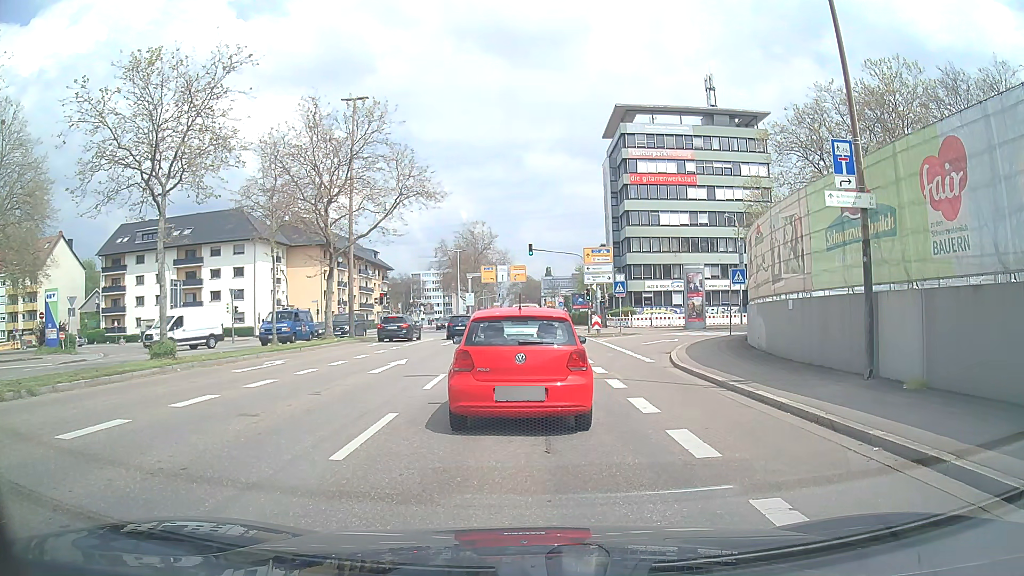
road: secondary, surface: asphalt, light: Day
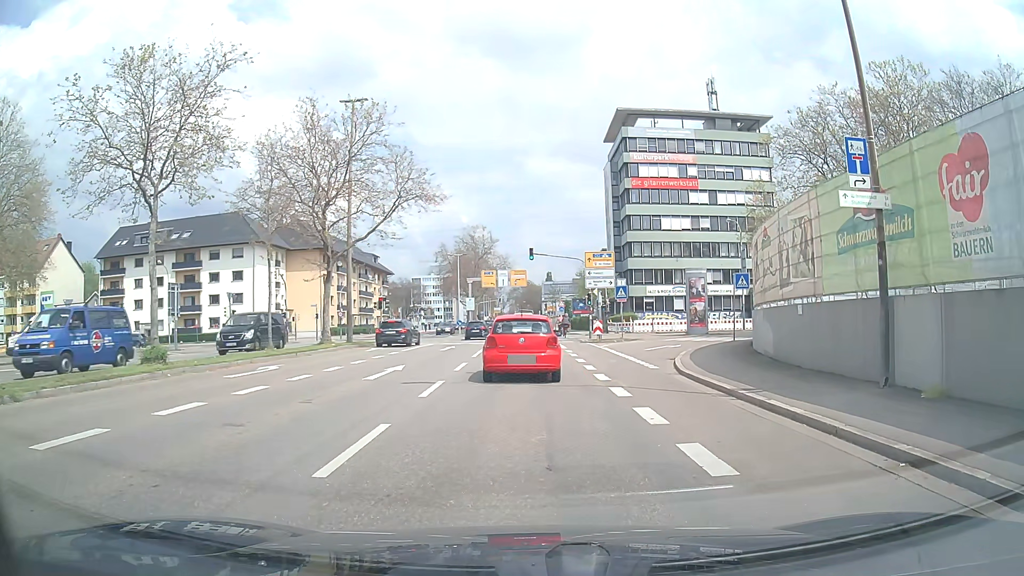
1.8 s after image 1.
(0.0, +0.6) m; 0°
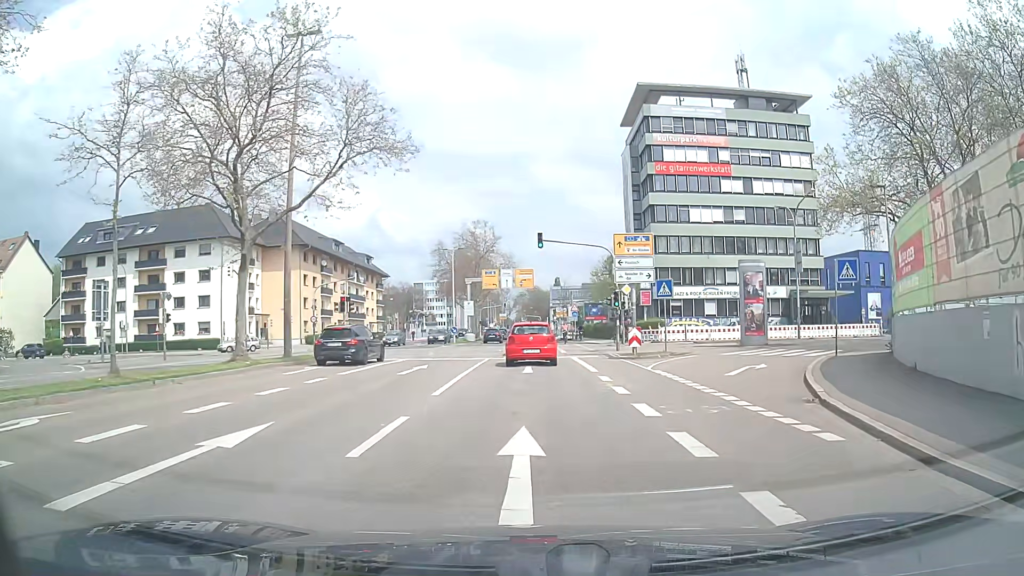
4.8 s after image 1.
(+0.2, +11.5) m; +1°
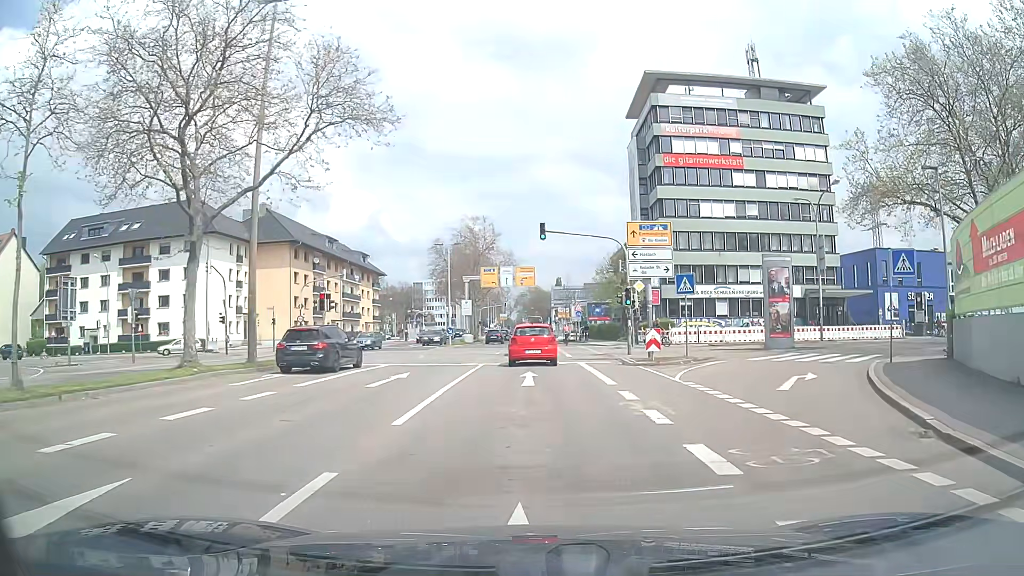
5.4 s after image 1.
(0.0, +3.9) m; -1°
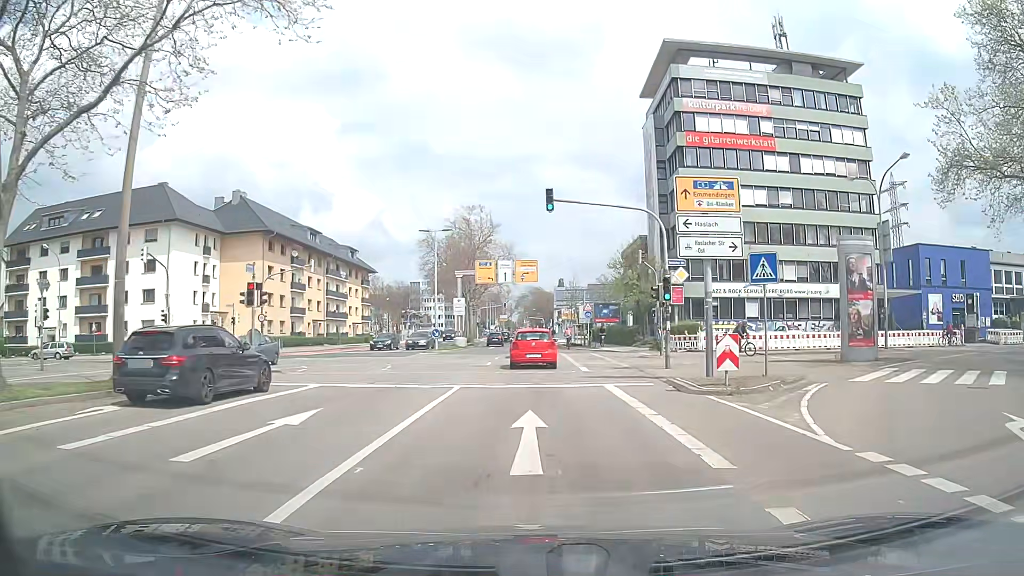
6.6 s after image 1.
(+0.1, +8.8) m; 0°
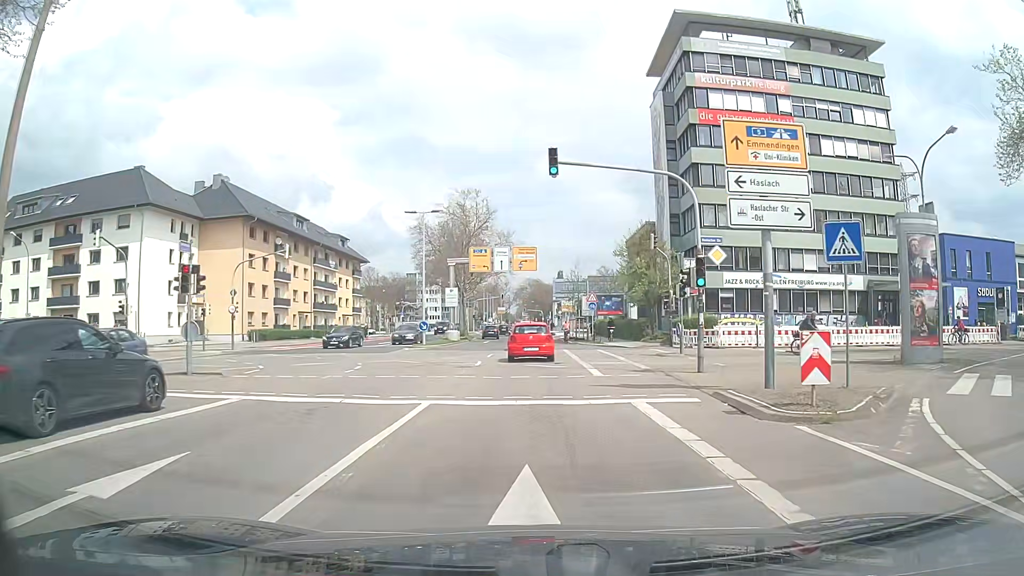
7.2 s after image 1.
(0.0, +4.8) m; 0°
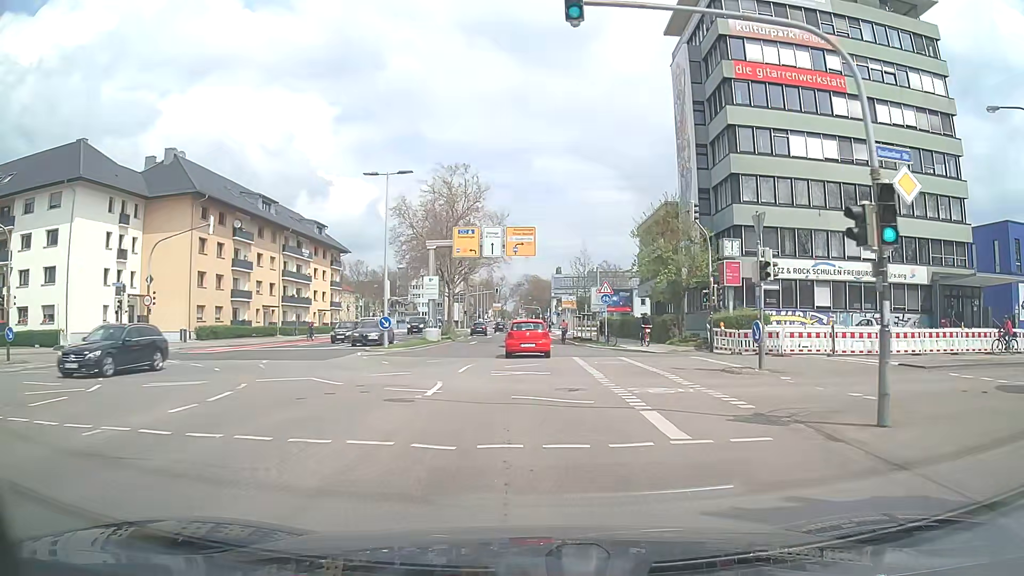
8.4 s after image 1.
(0.0, +10.3) m; 0°
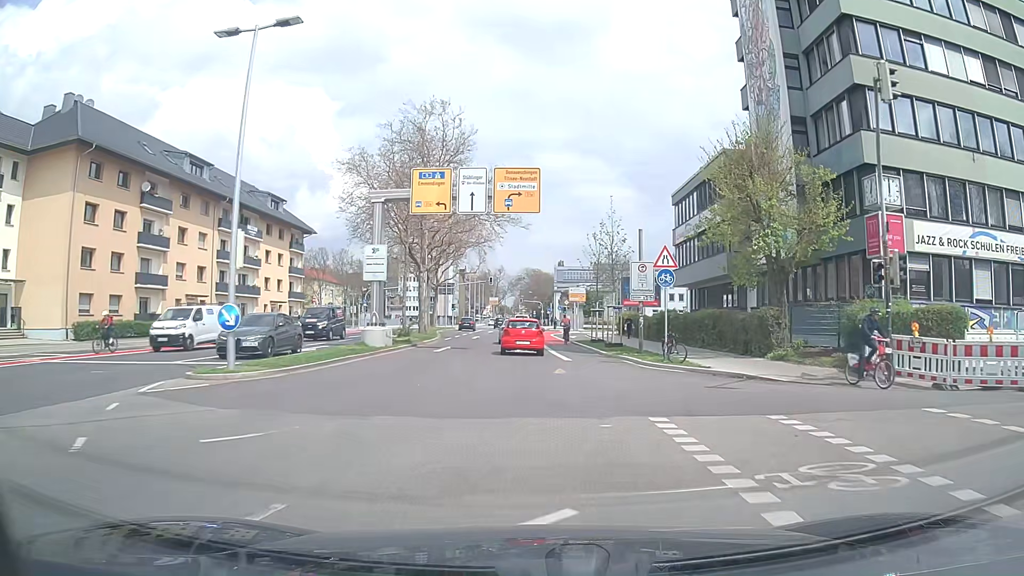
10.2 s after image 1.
(+0.1, +16.8) m; 0°
(0, +10) (0, +20) (0, +30) (0, +40) (-1, +50) (-1, +60) (-1, +70) (-1, +80) (-1, +90) (0, +100) m
